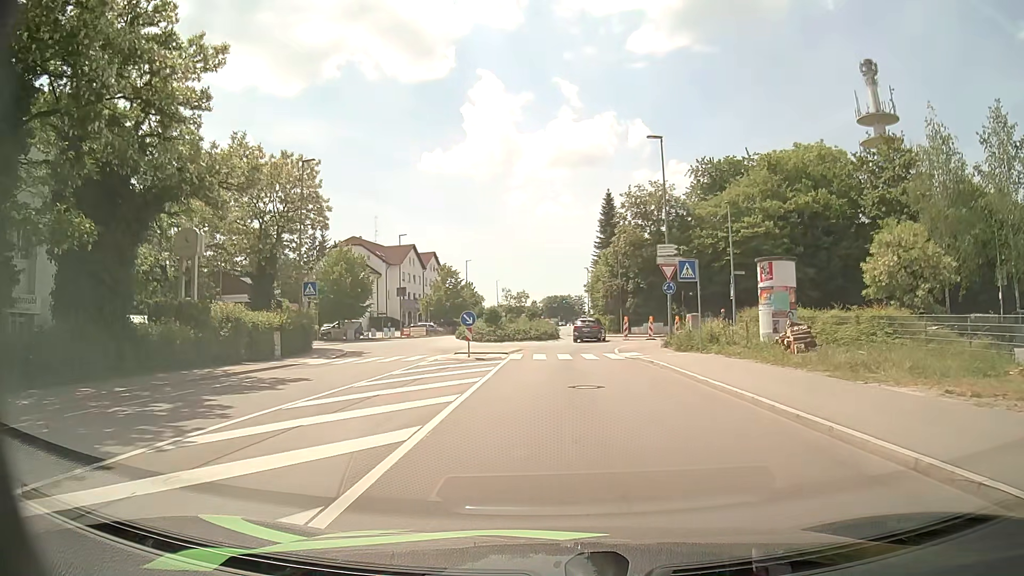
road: tertiary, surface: asphalt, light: Day
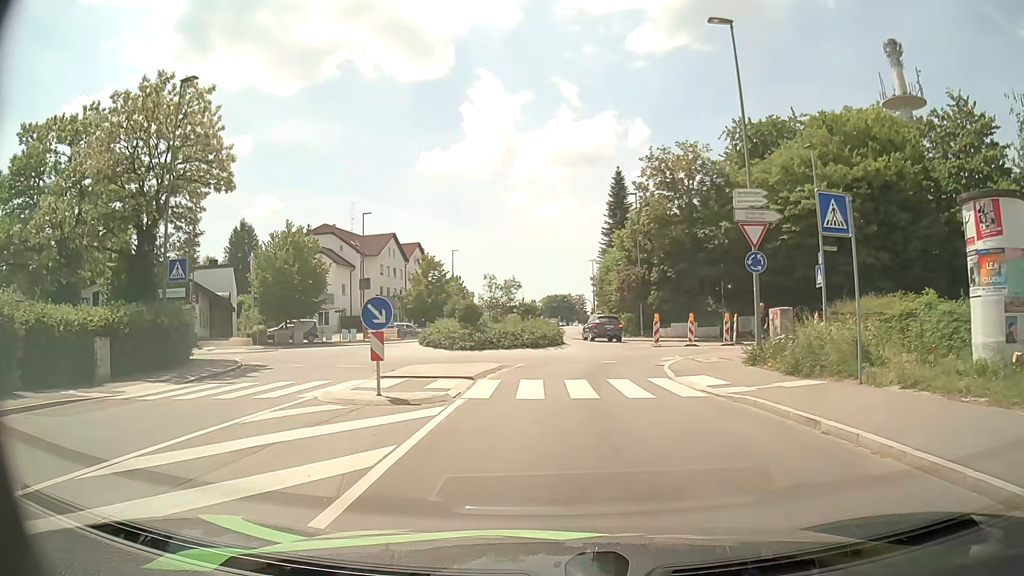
(+0.3, +13.4) m; +2°
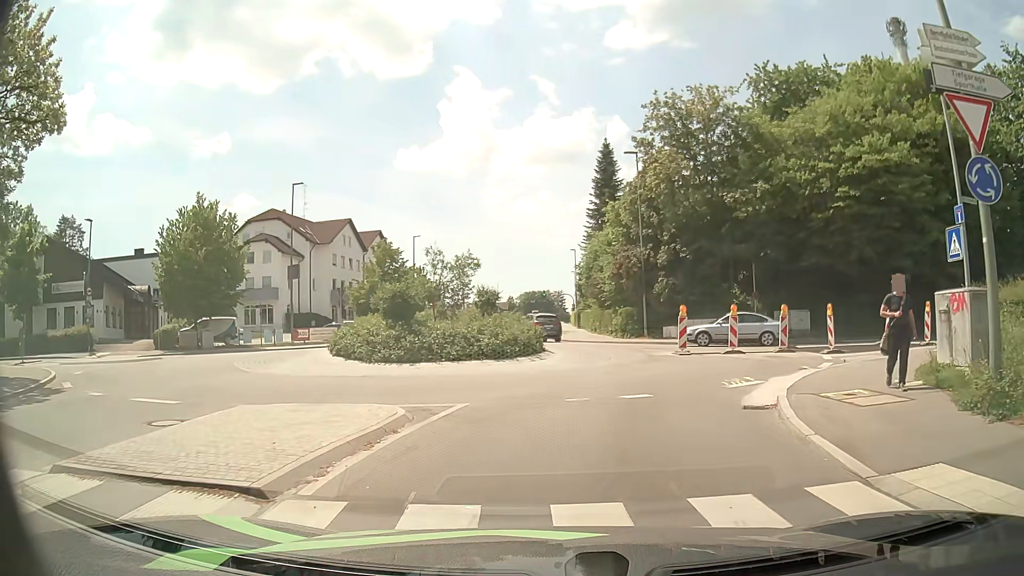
(+0.1, +11.2) m; +2°
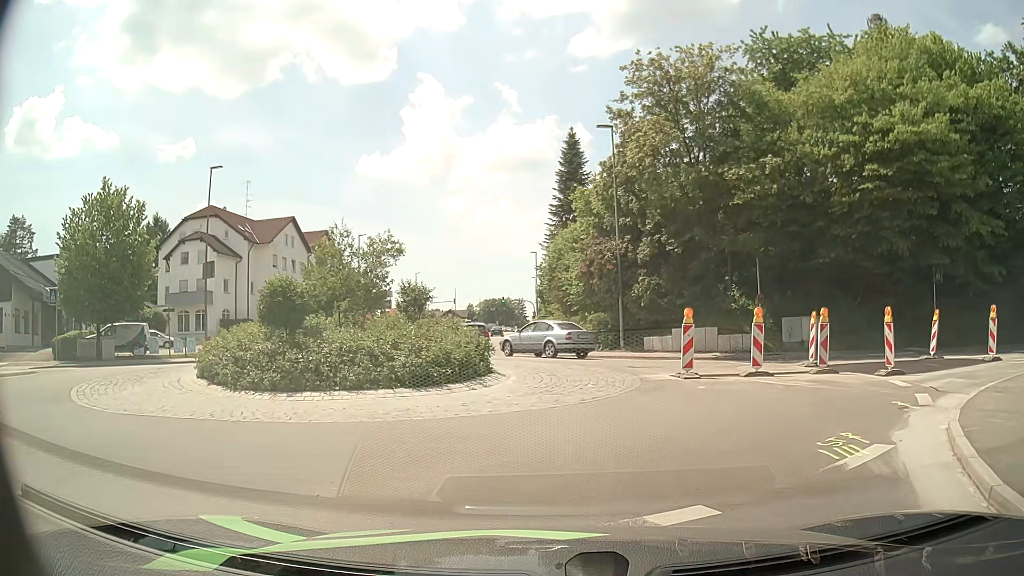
(+0.1, +6.6) m; +4°
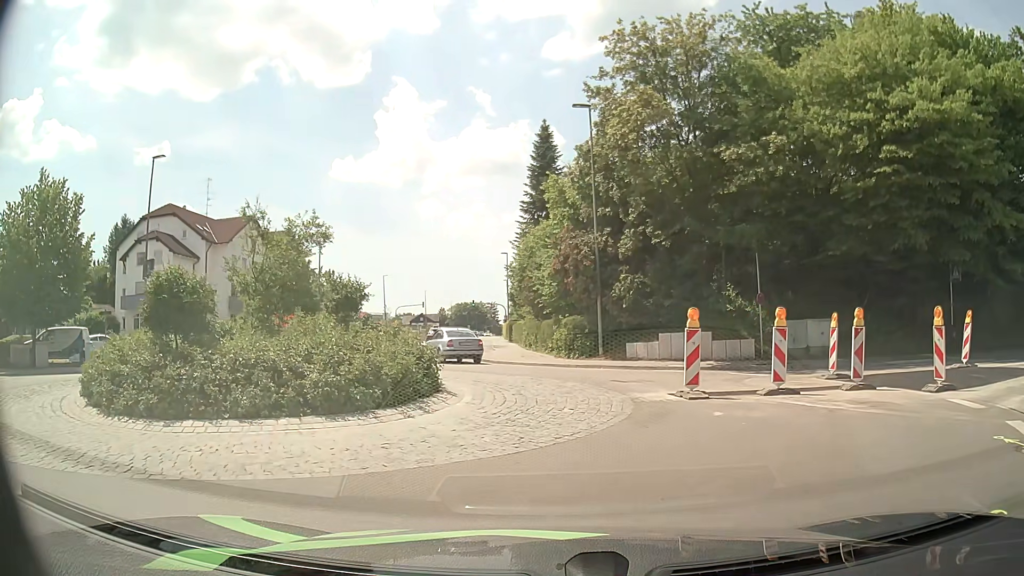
(0.0, +3.6) m; +1°
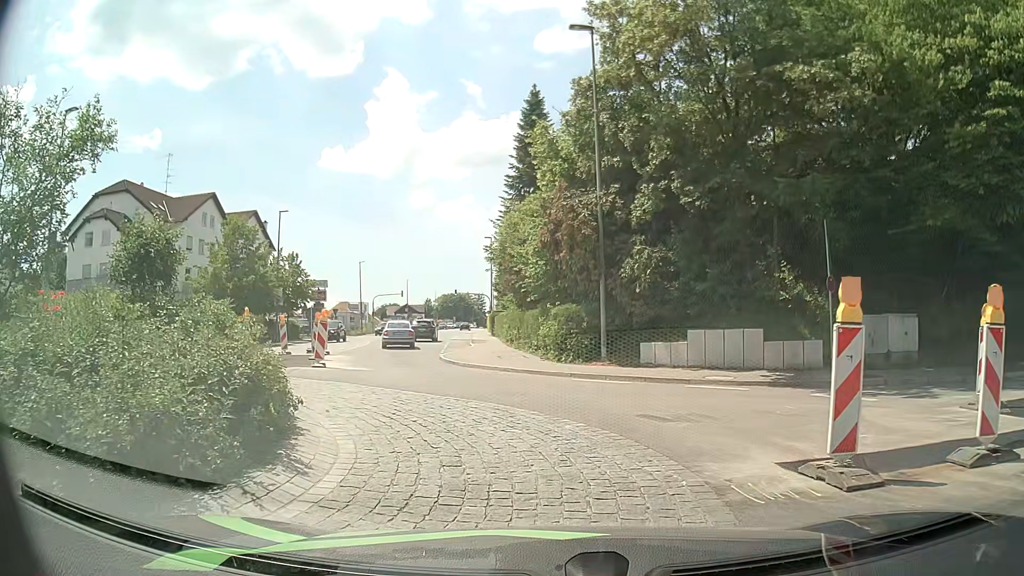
(+0.1, +7.2) m; +2°
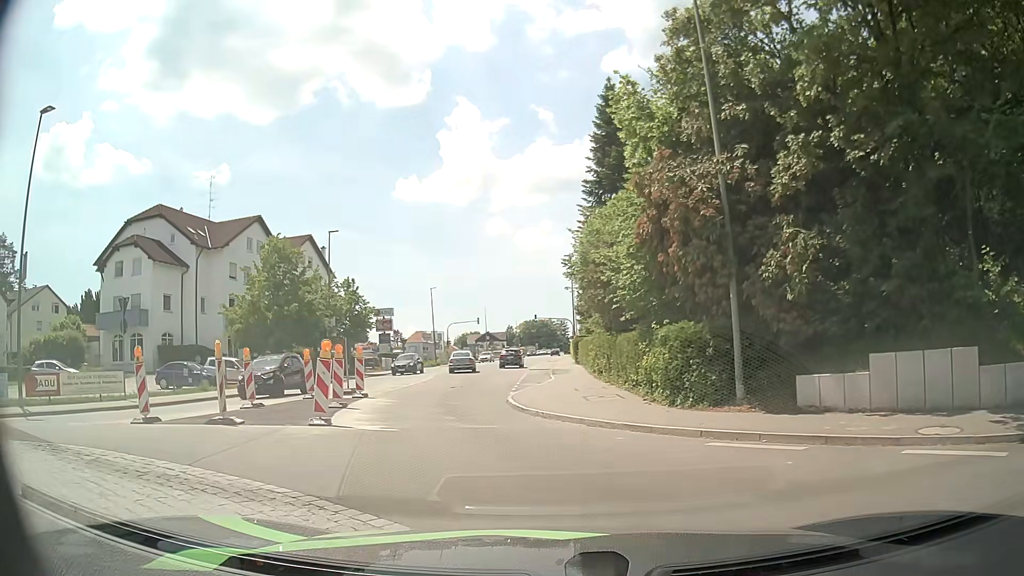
(-0.4, +6.4) m; -8°
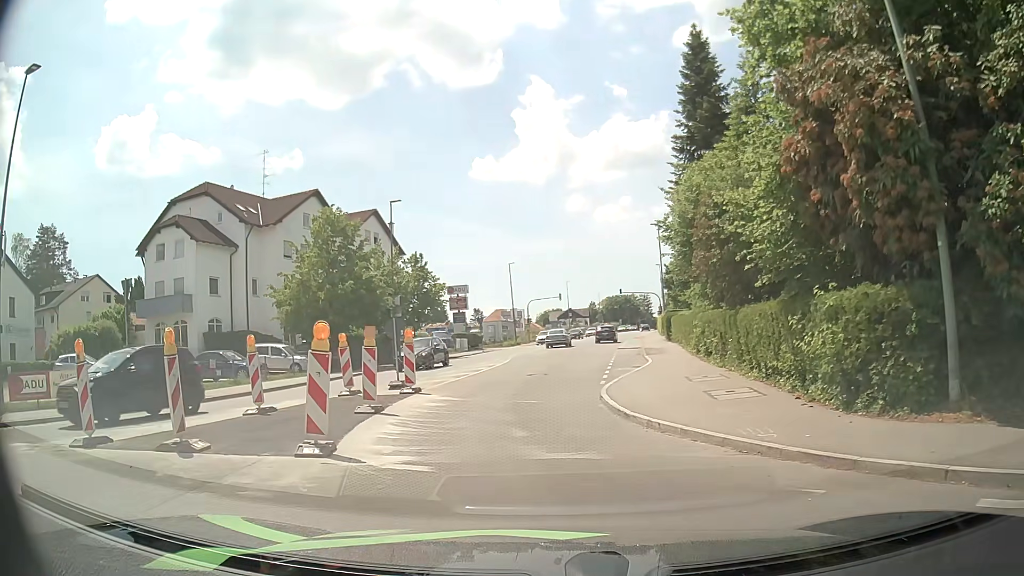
(-0.3, +4.8) m; -5°
(-1, +10) (-2, +20) (-1, +30) (0, +40) (+1, +50) (+2, +60) (+3, +70) (+4, +80) (+6, +90) (+7, +99) m
